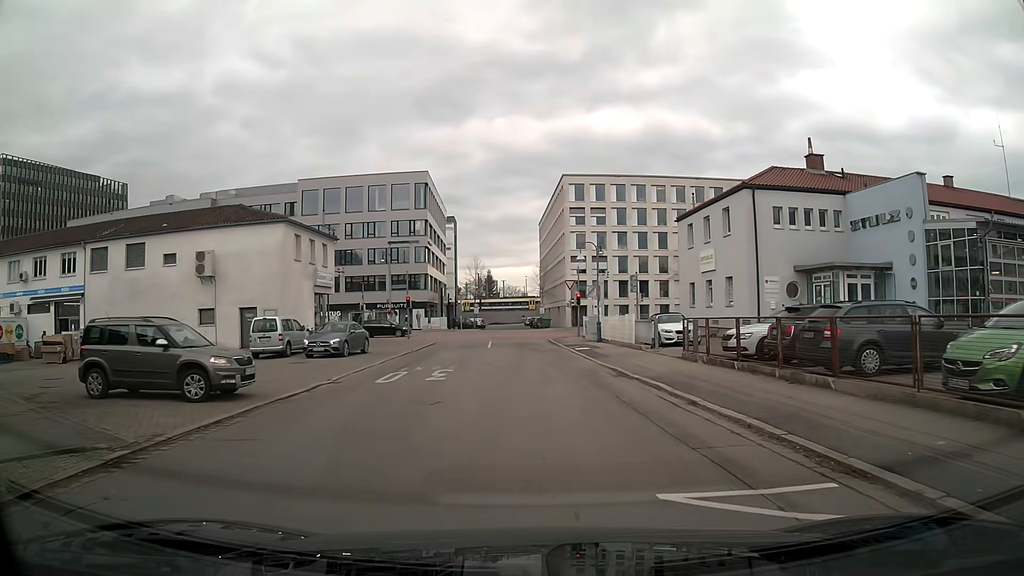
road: residential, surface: asphalt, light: Day
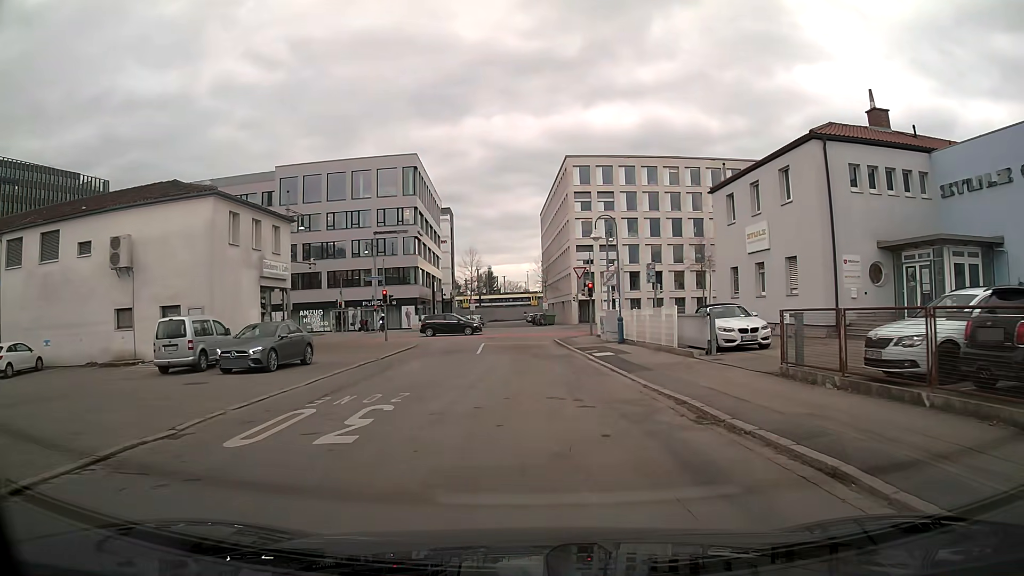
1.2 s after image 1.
(0.0, +8.4) m; -1°
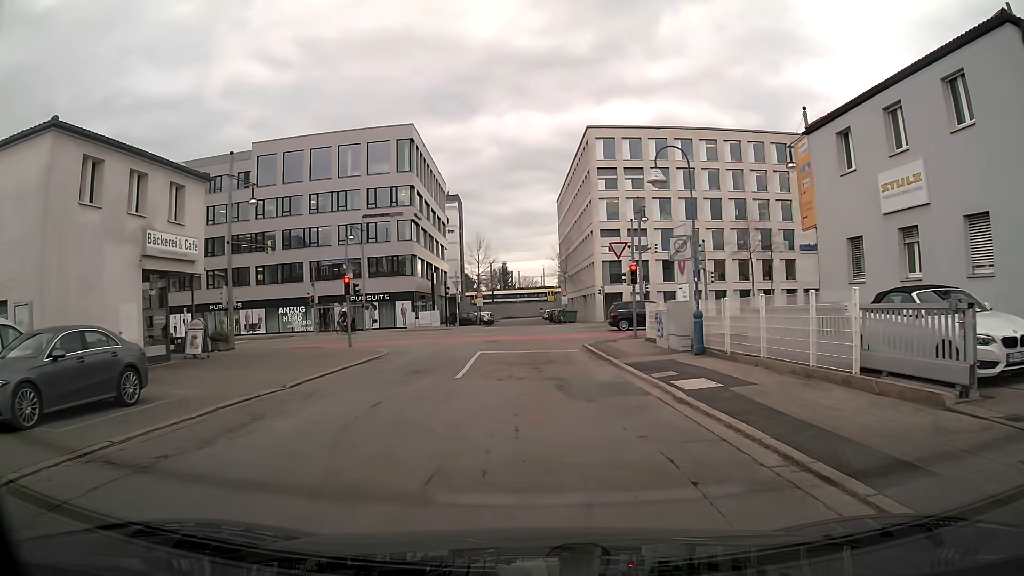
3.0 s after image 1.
(+0.1, +11.4) m; -1°
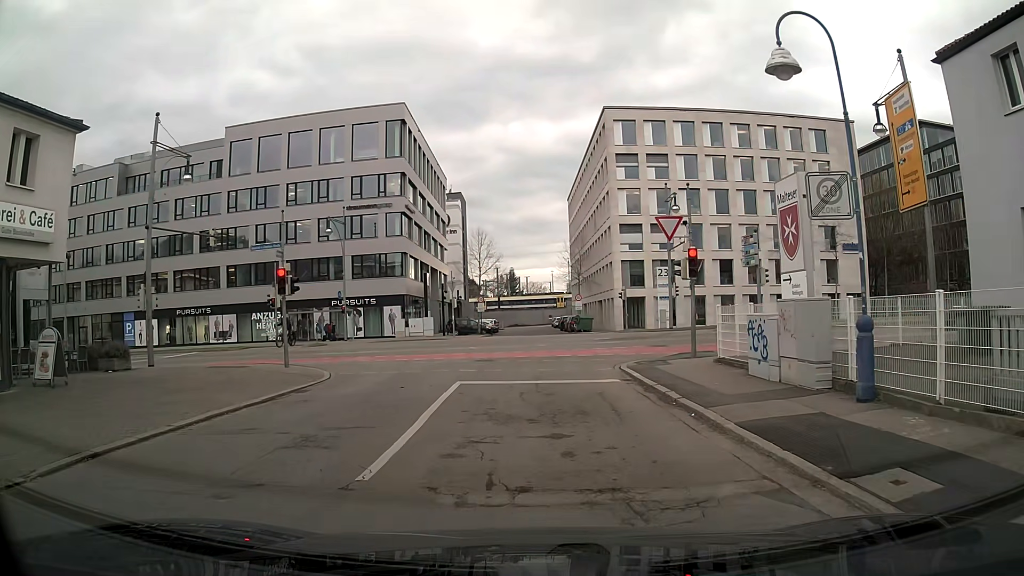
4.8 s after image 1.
(0.0, +8.7) m; -1°
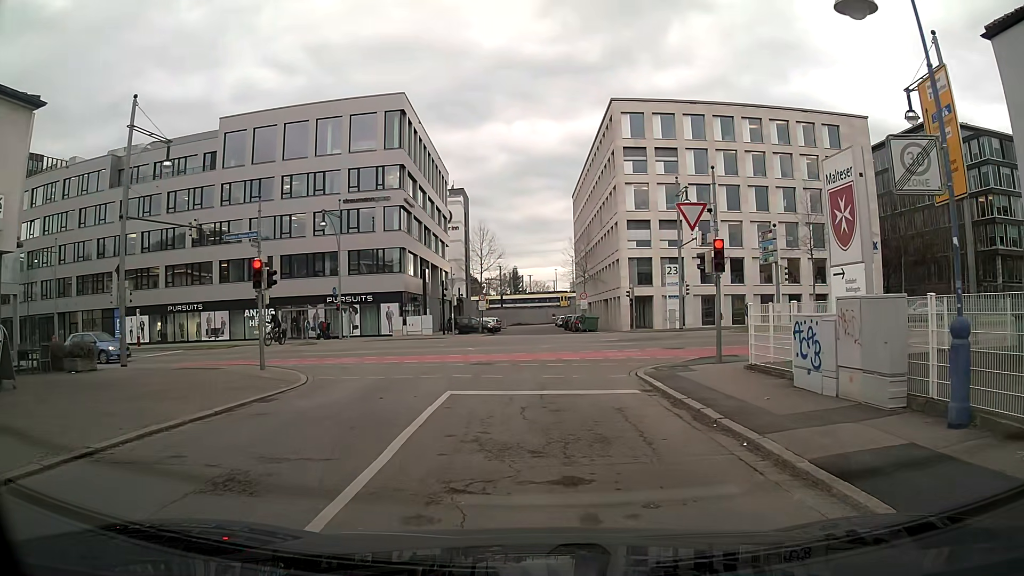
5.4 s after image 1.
(0.0, +2.2) m; 0°
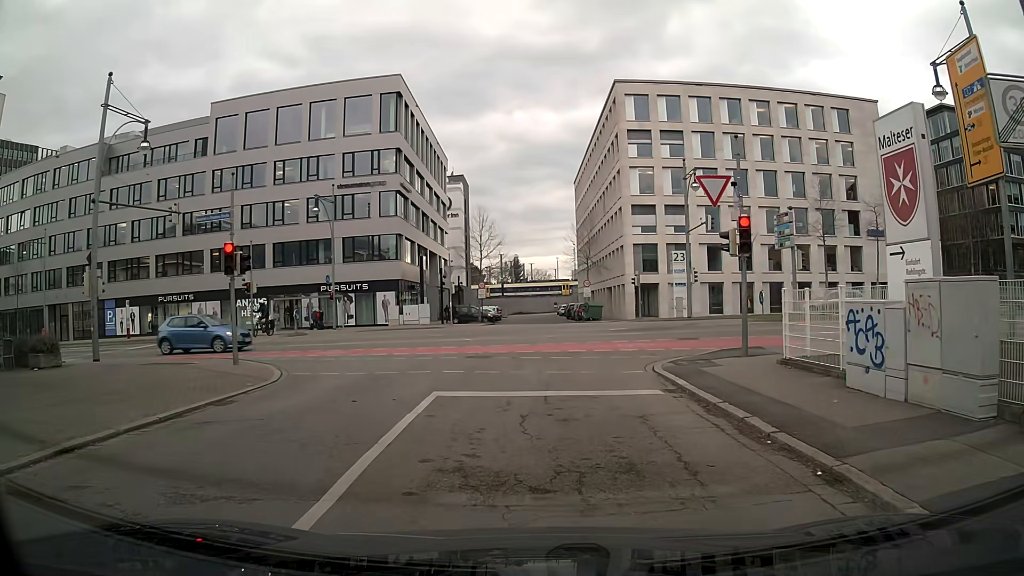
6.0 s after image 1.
(0.0, +1.9) m; -1°
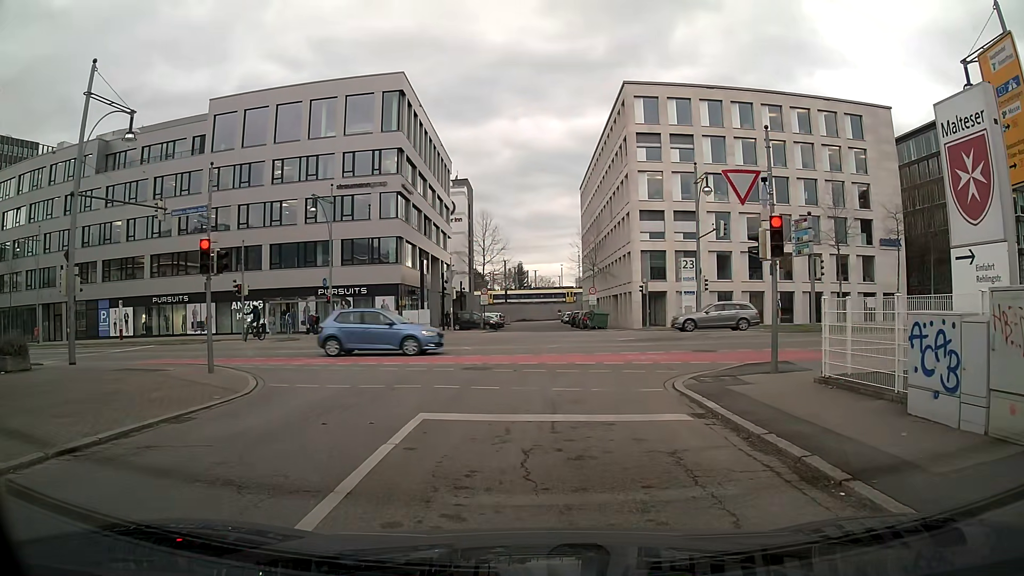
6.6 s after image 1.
(0.0, +1.6) m; 0°
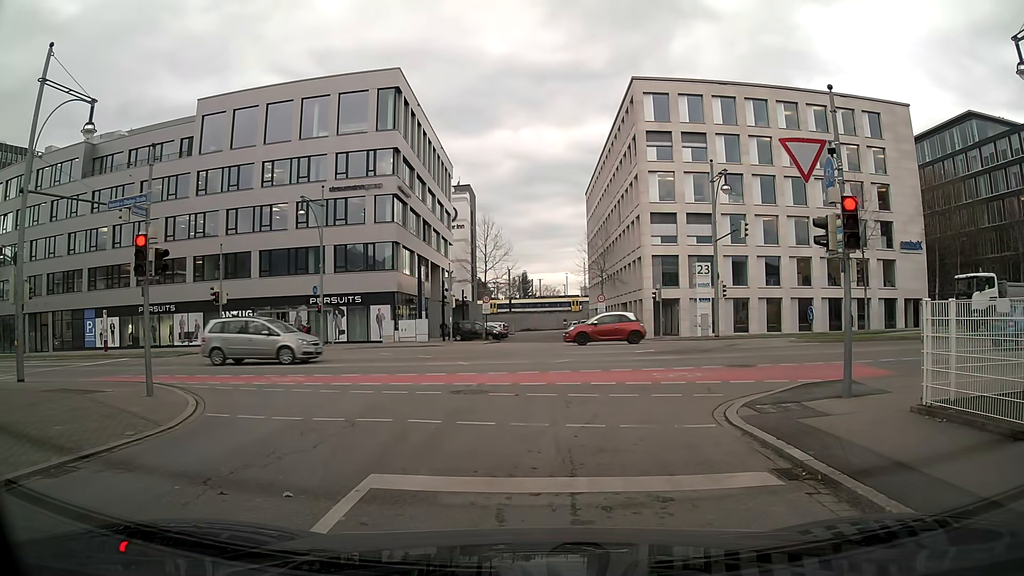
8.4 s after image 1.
(0.0, +2.9) m; 0°
